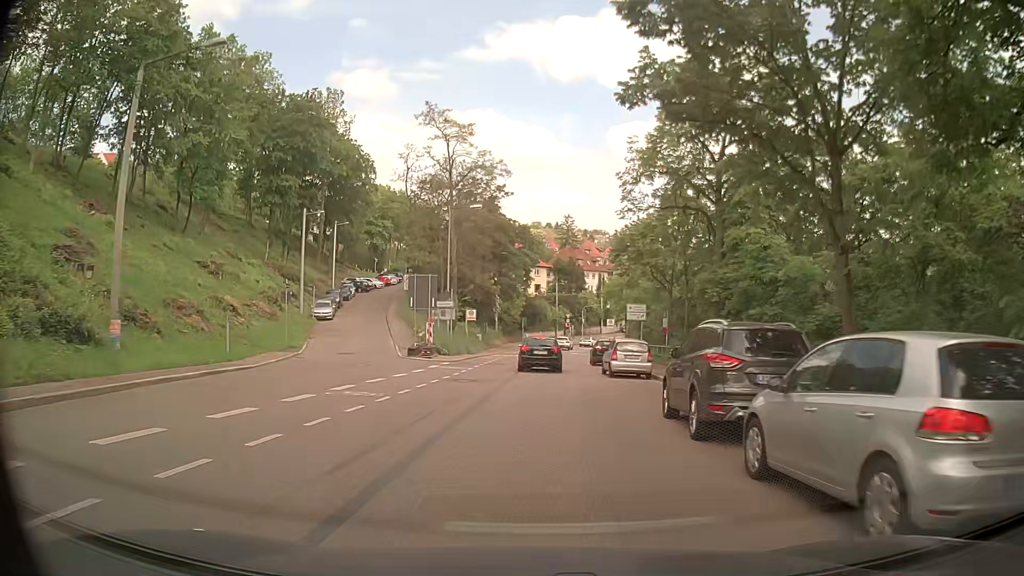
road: secondary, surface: asphalt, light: Day
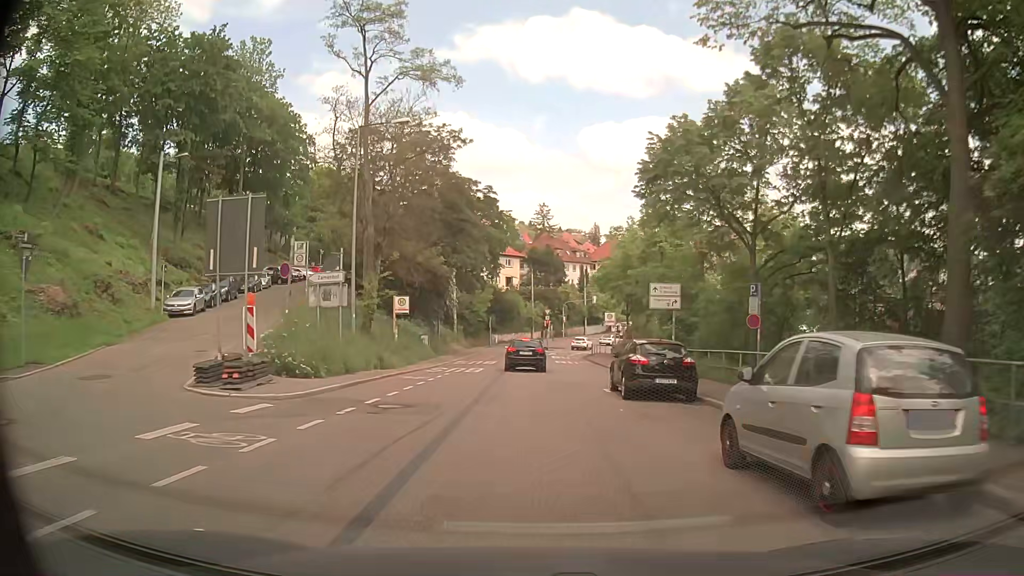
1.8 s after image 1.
(+0.4, +20.1) m; +3°
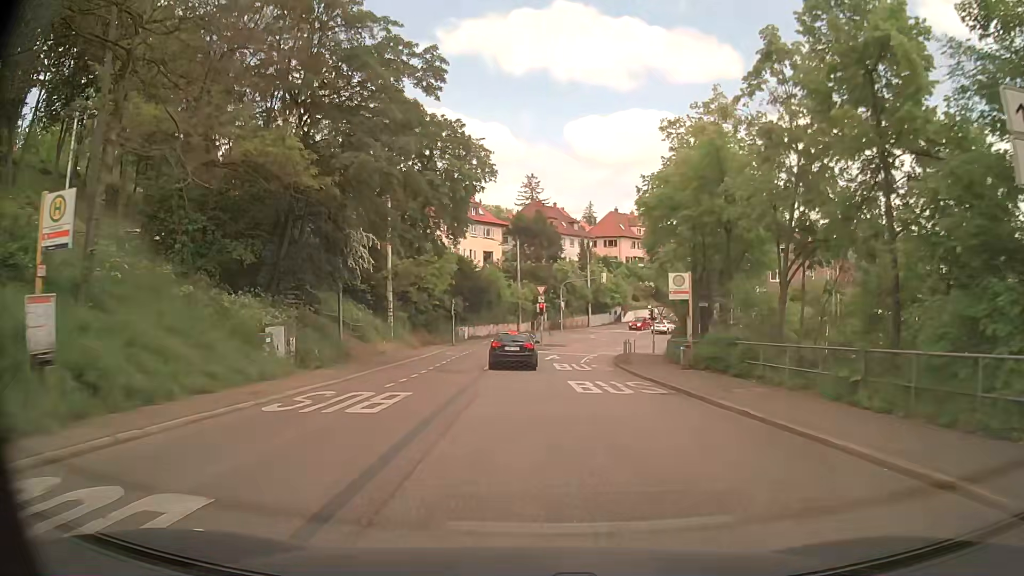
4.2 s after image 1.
(+0.1, +26.5) m; +1°
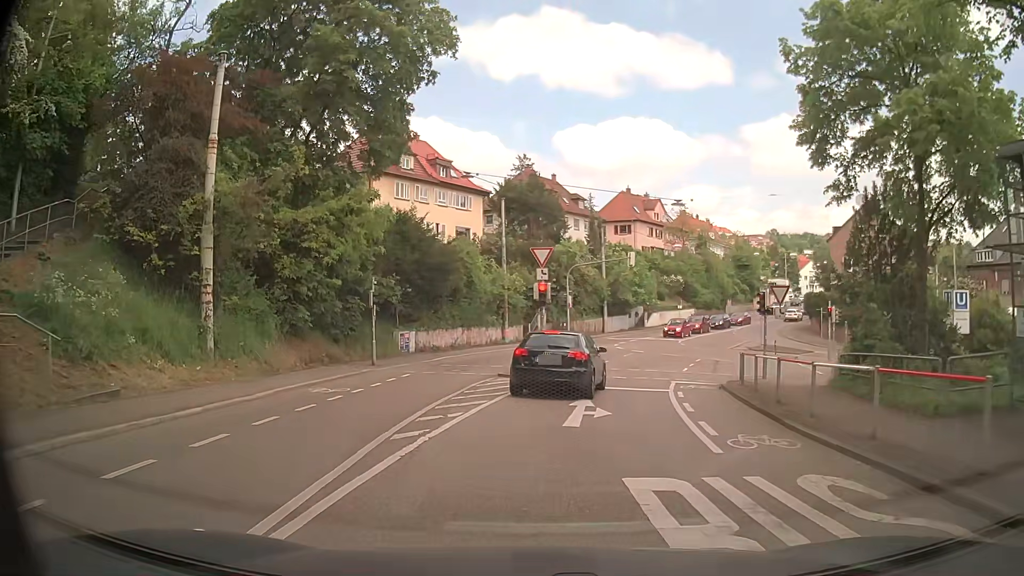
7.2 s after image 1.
(-0.1, +23.0) m; +1°
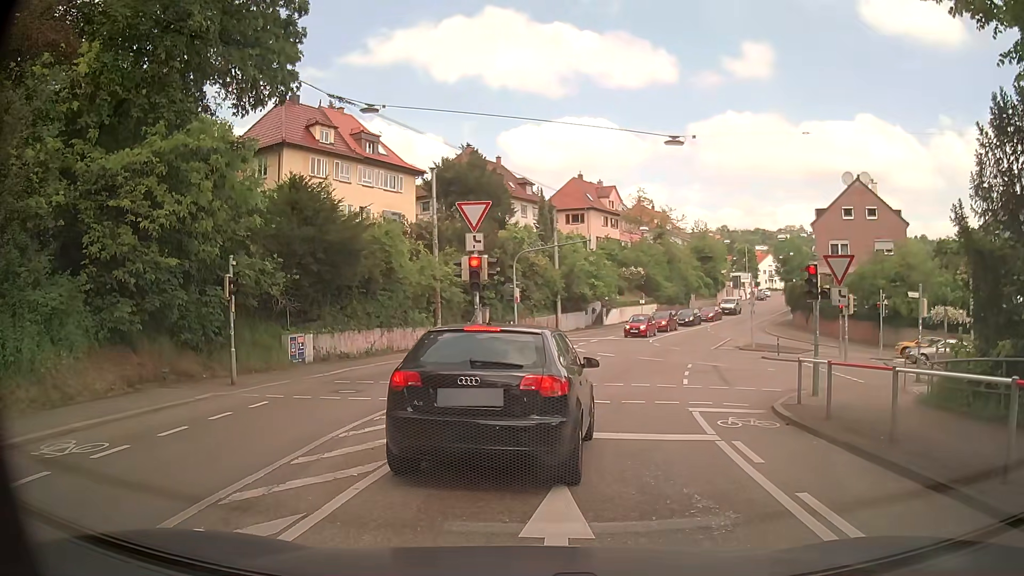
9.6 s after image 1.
(+0.3, +8.0) m; +6°
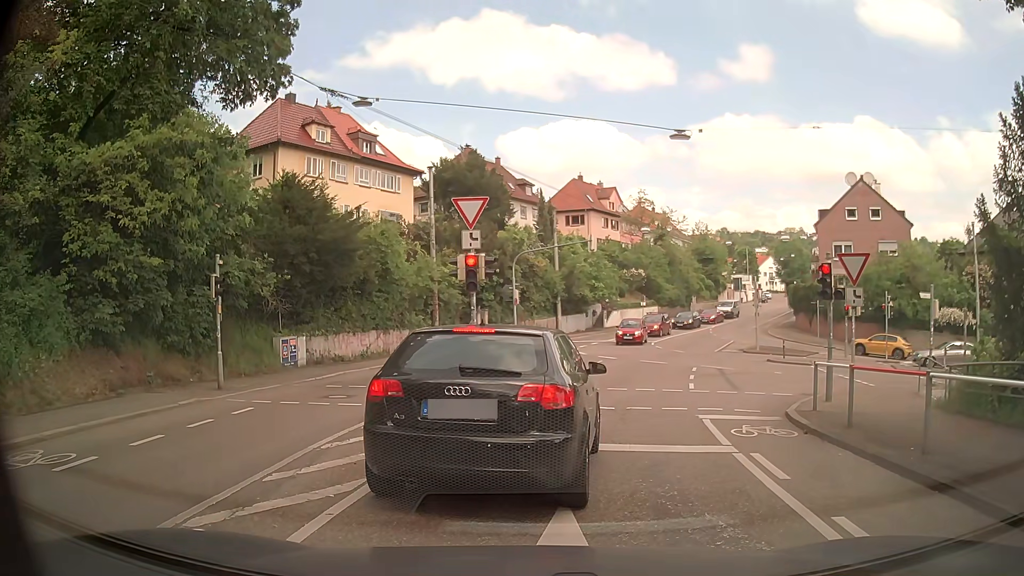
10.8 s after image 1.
(0.0, +0.7) m; 0°
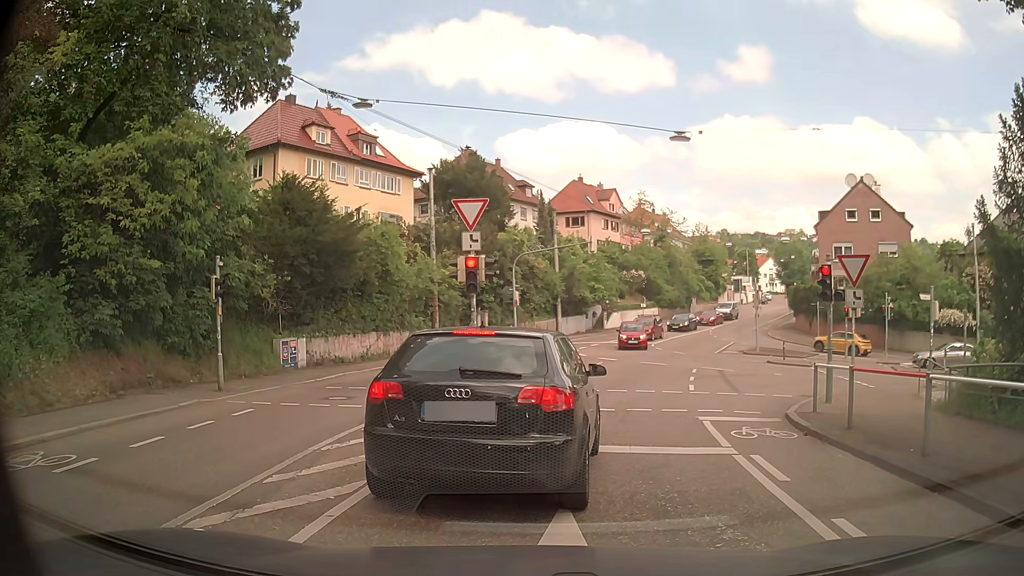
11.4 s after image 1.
(0.0, 0.0) m; 0°
(0, +10) (+2, +20) (+4, +30) (+7, +39) (+11, +48) (+15, +57) (+20, +66) (+24, +75) (+29, +84) (+34, +93) m
